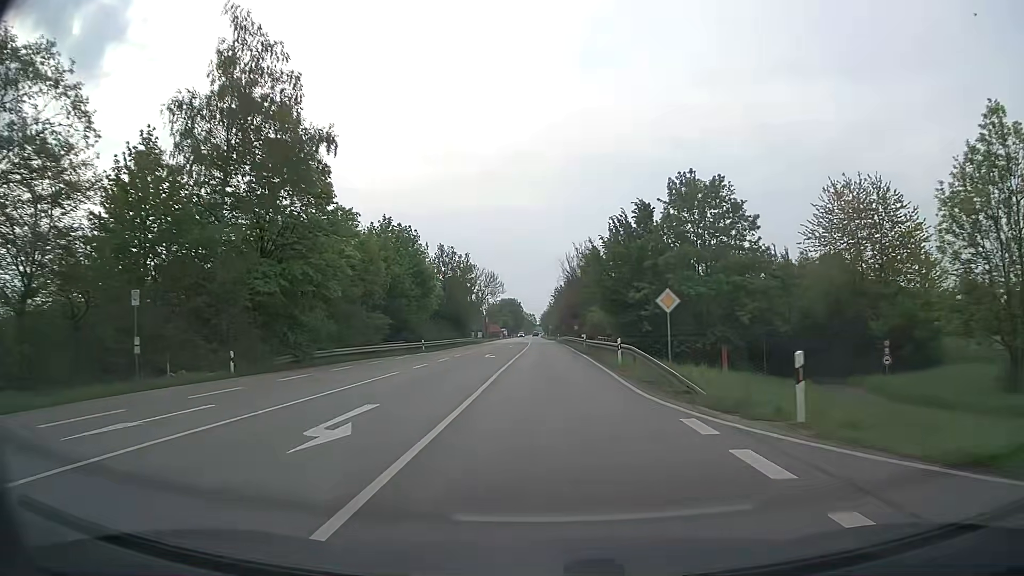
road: secondary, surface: asphalt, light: Day
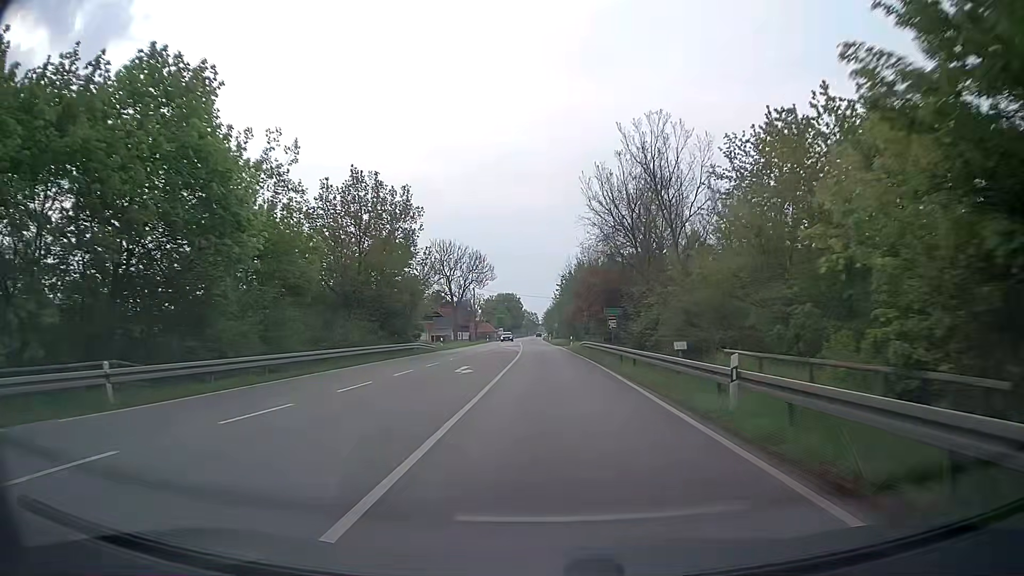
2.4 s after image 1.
(-0.1, +40.0) m; 0°
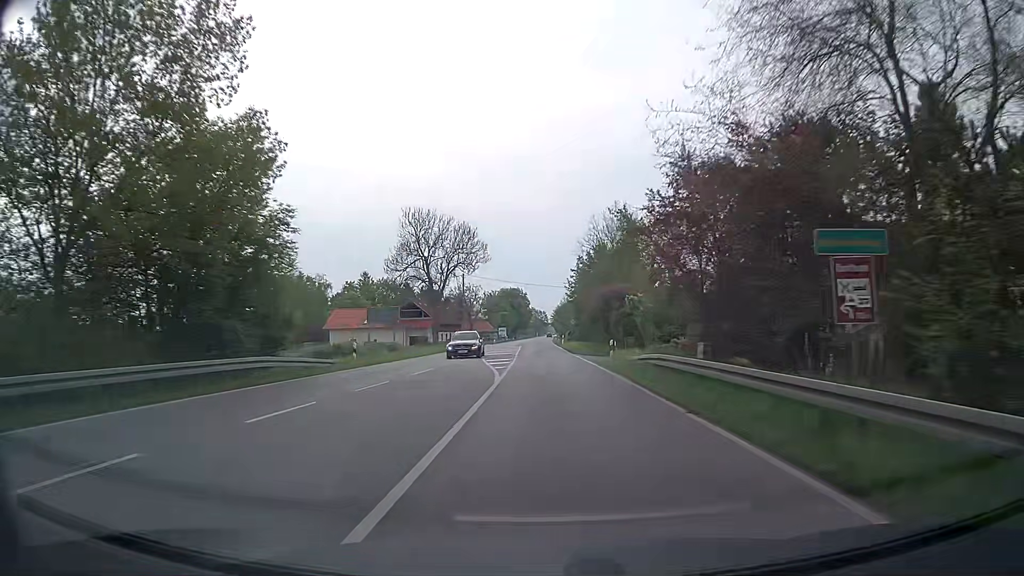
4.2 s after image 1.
(-0.2, +30.0) m; -1°
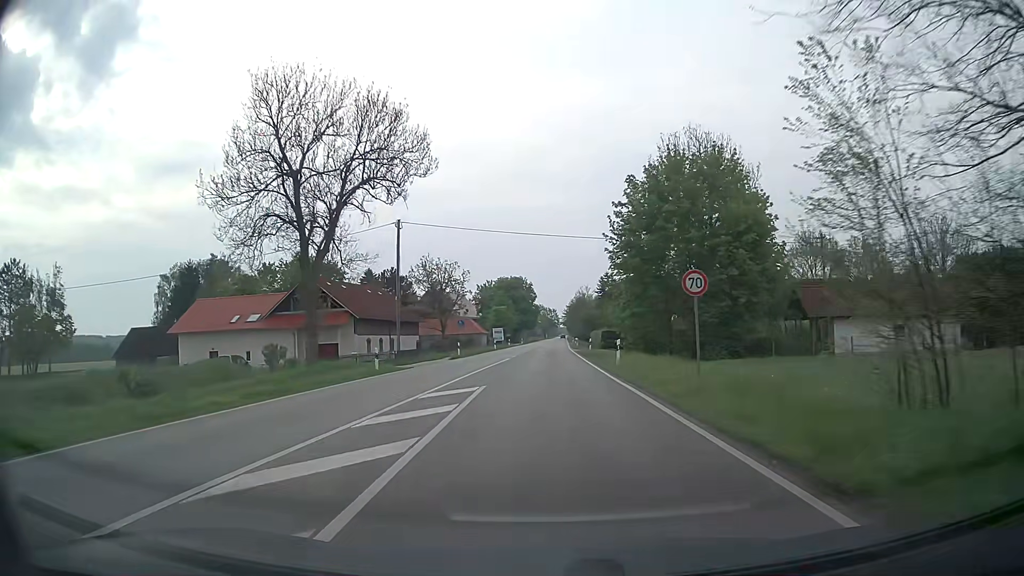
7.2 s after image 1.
(-0.5, +49.9) m; 0°
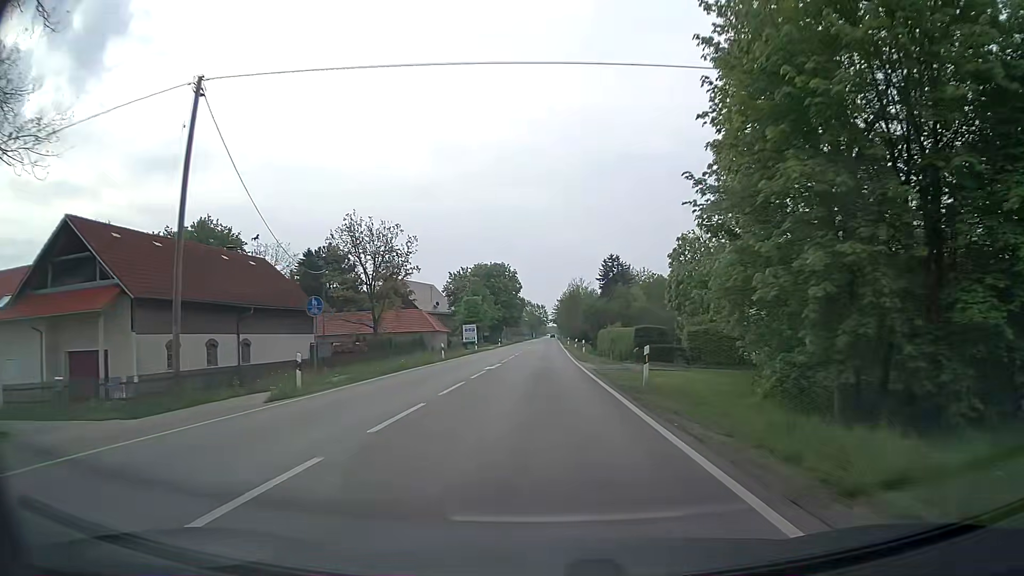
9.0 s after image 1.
(+0.1, +30.5) m; +1°
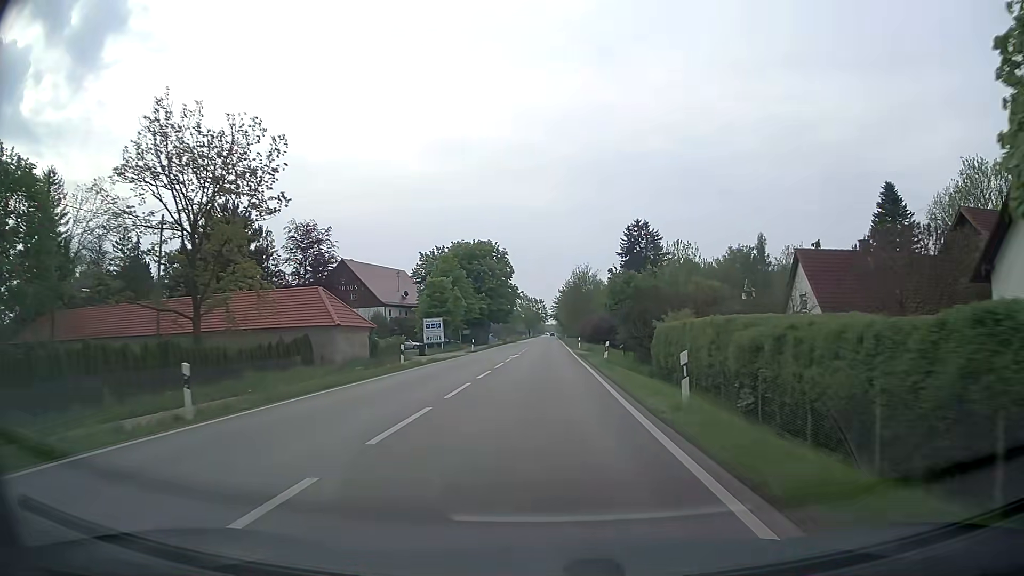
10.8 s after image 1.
(+0.1, +31.3) m; 0°
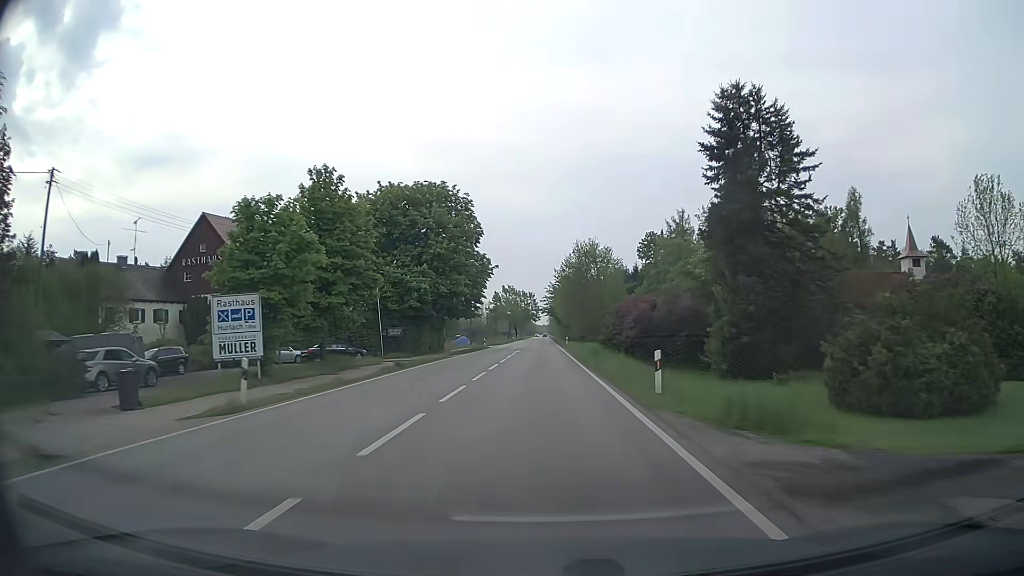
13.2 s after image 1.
(+0.2, +43.0) m; +1°
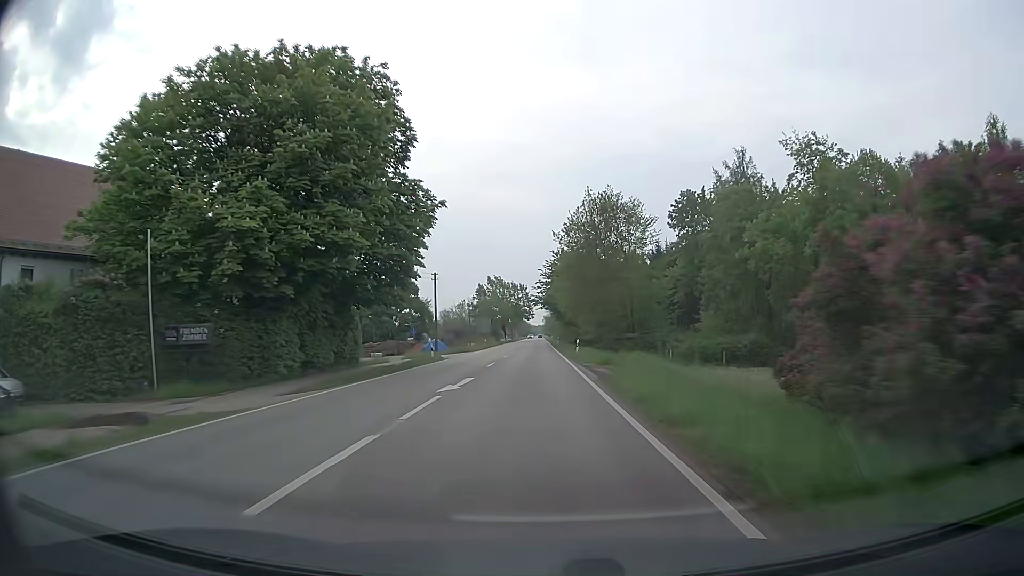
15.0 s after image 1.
(0.0, +32.7) m; 0°
(0, +10) (0, +20) (0, +30) (0, +40) (0, +50) (0, +60) (-1, +70) (-1, +80) (-1, +90) (-1, +100) m
